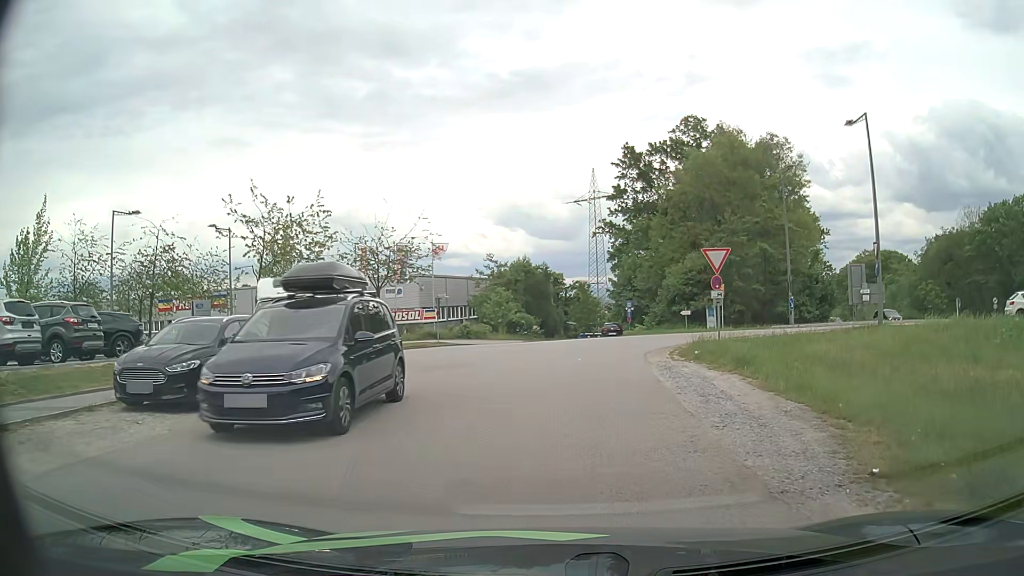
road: residential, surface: asphalt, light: Day
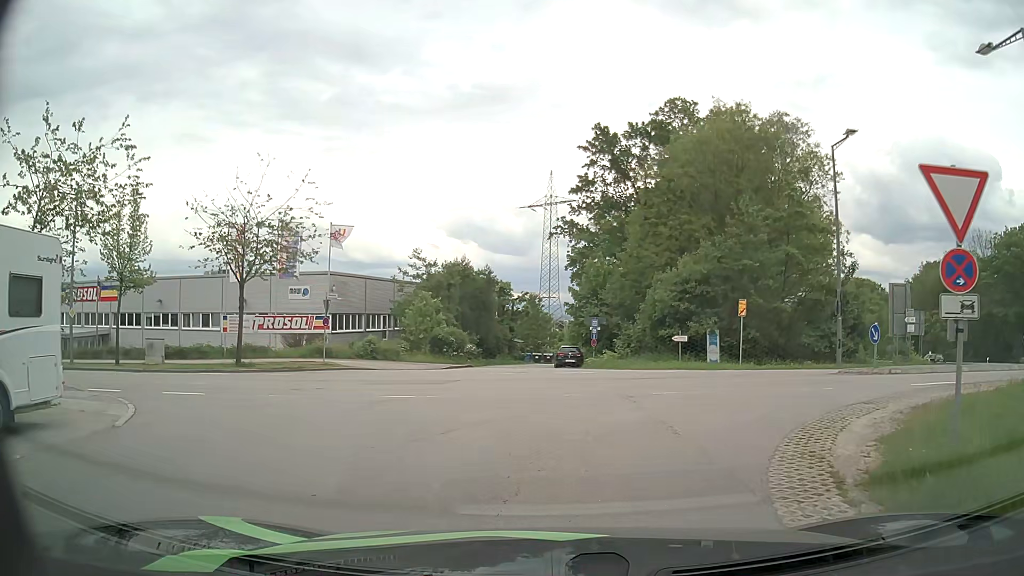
(+0.6, +13.6) m; +5°
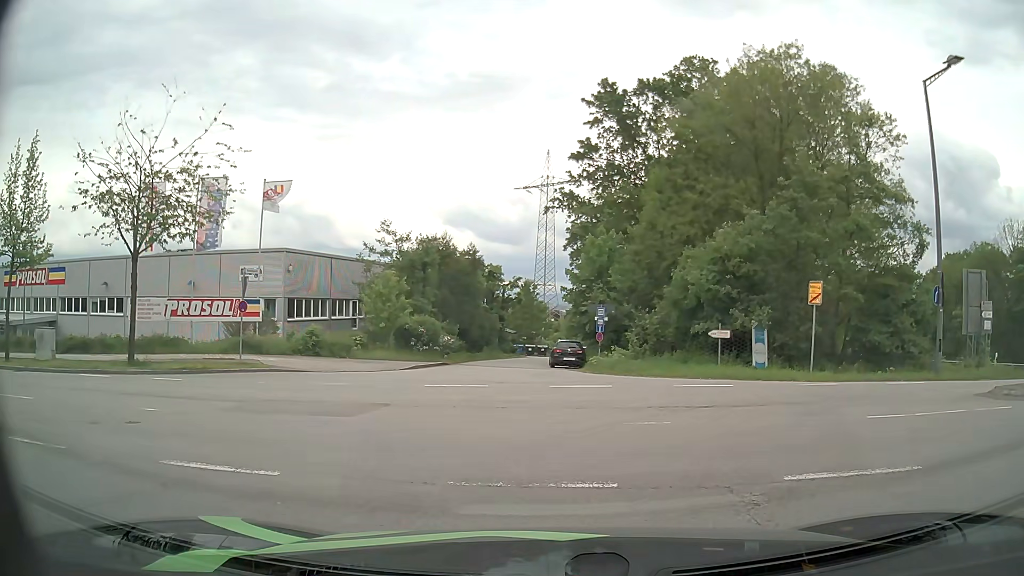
(+0.1, +8.0) m; +2°
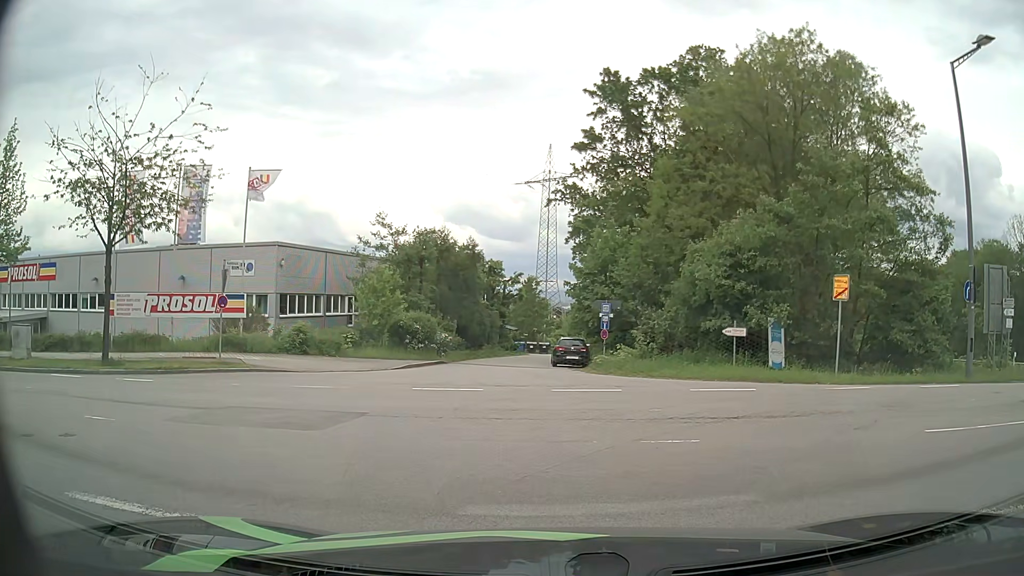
(0.0, +1.6) m; 0°
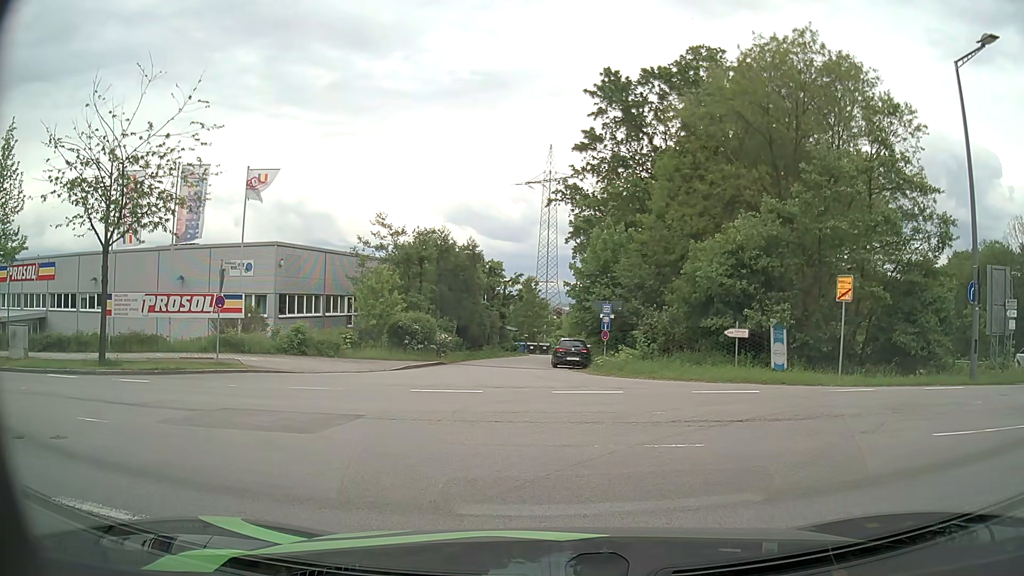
(0.0, +0.3) m; 0°
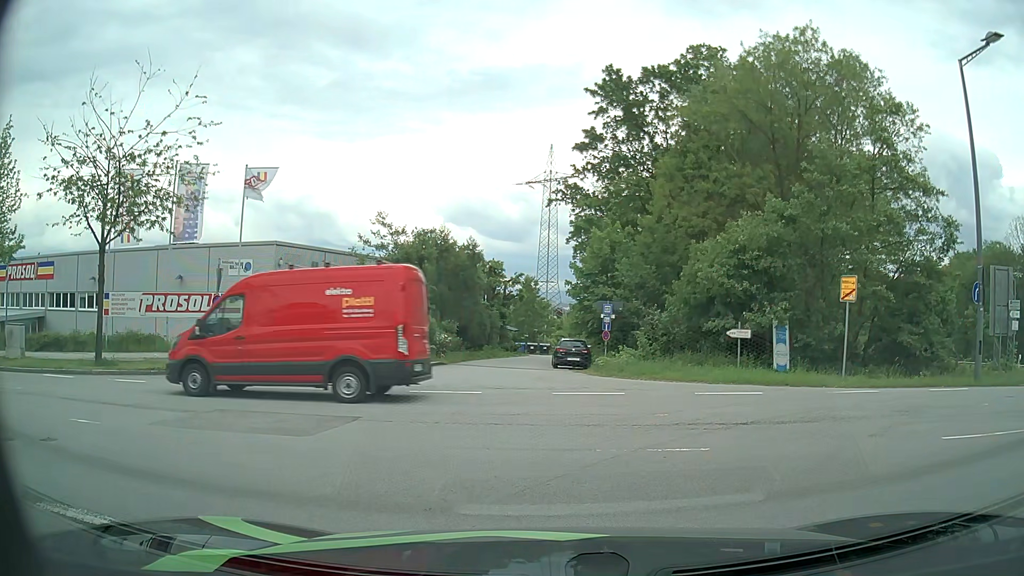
(0.0, +0.2) m; 0°
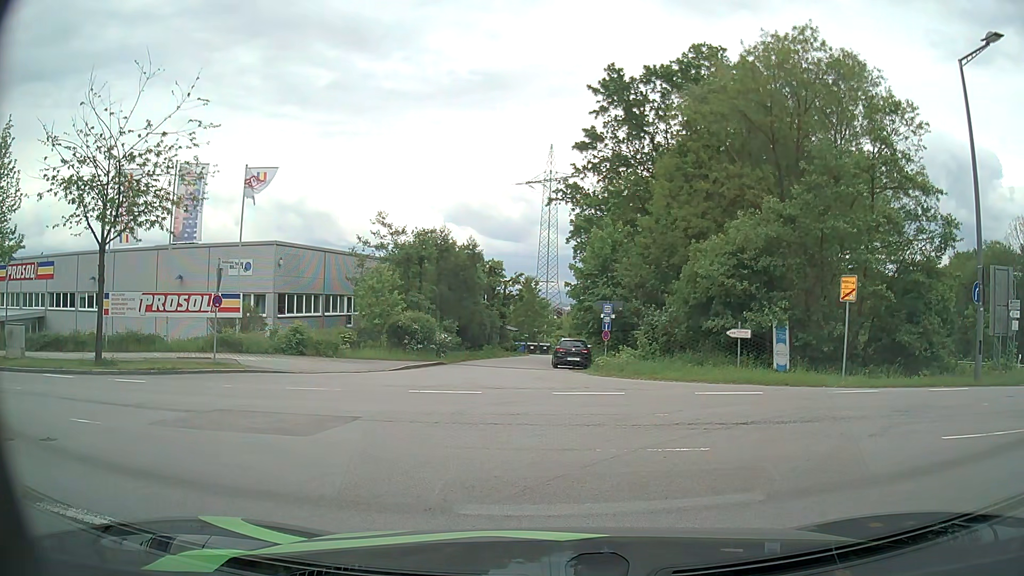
(0.0, 0.0) m; 0°
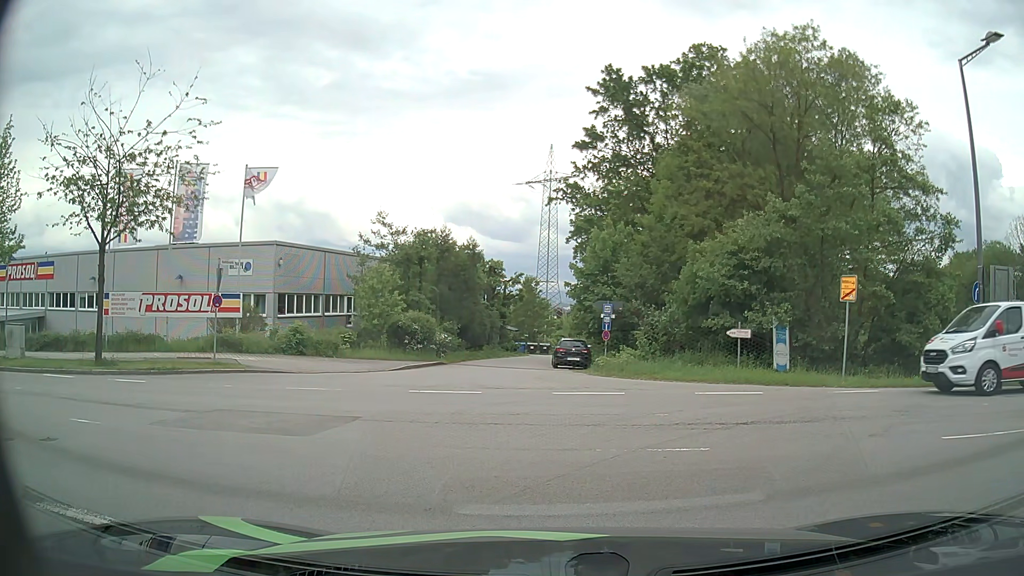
(0.0, 0.0) m; 0°
(-1, +10) (-9, +15) (-19, +16) (-29, +16) (-39, +17) (-49, +18) (-59, +19) (-69, +20) (-79, +22) (-89, +24) m
